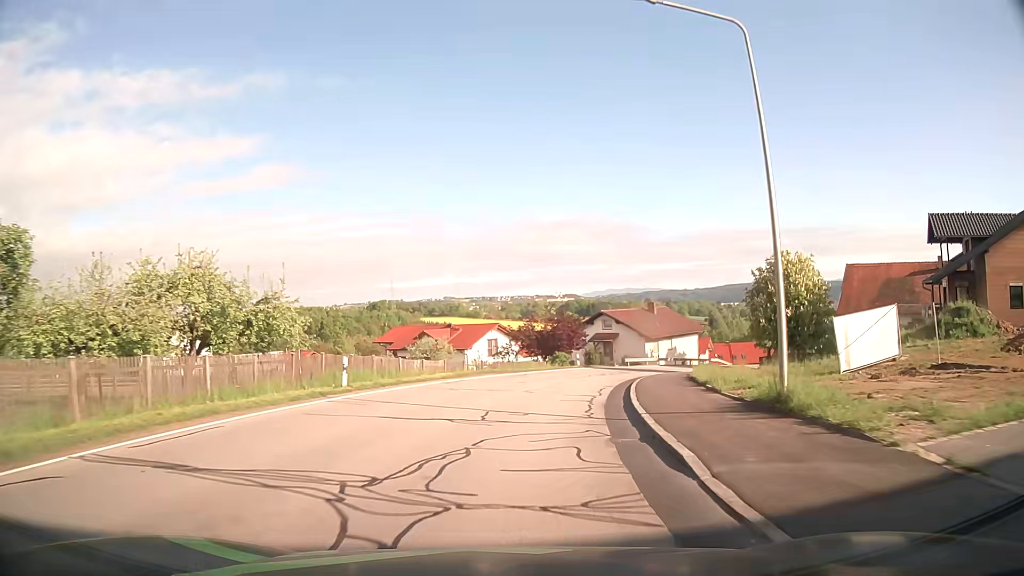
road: secondary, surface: asphalt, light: Day
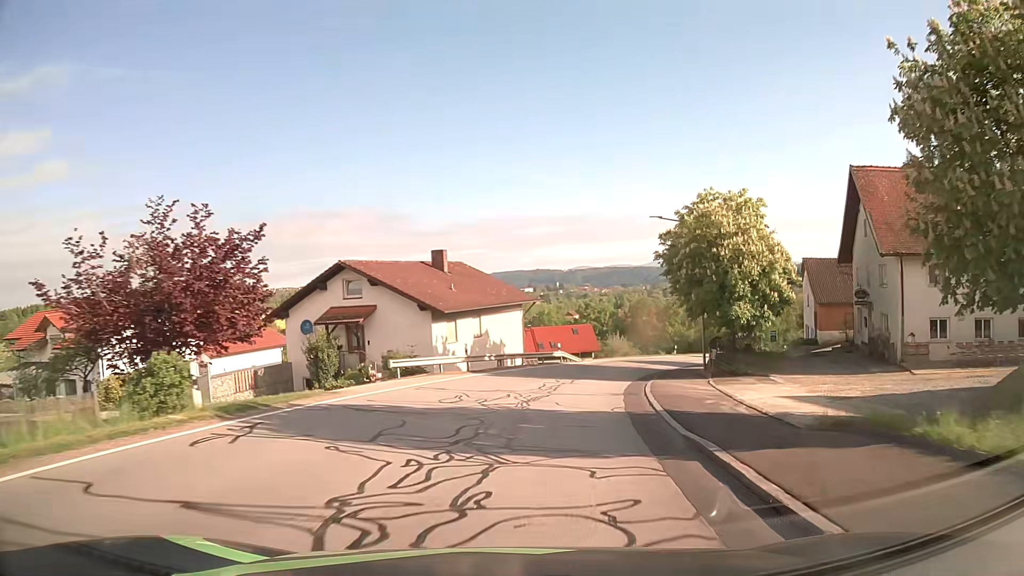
(+5.8, +36.8) m; +19°
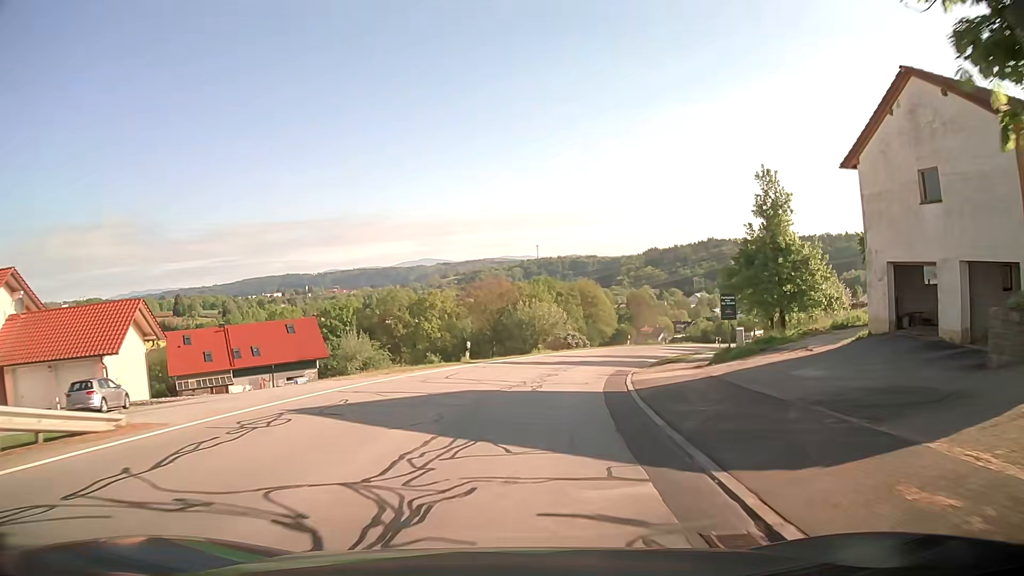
(+7.2, +38.0) m; +21°
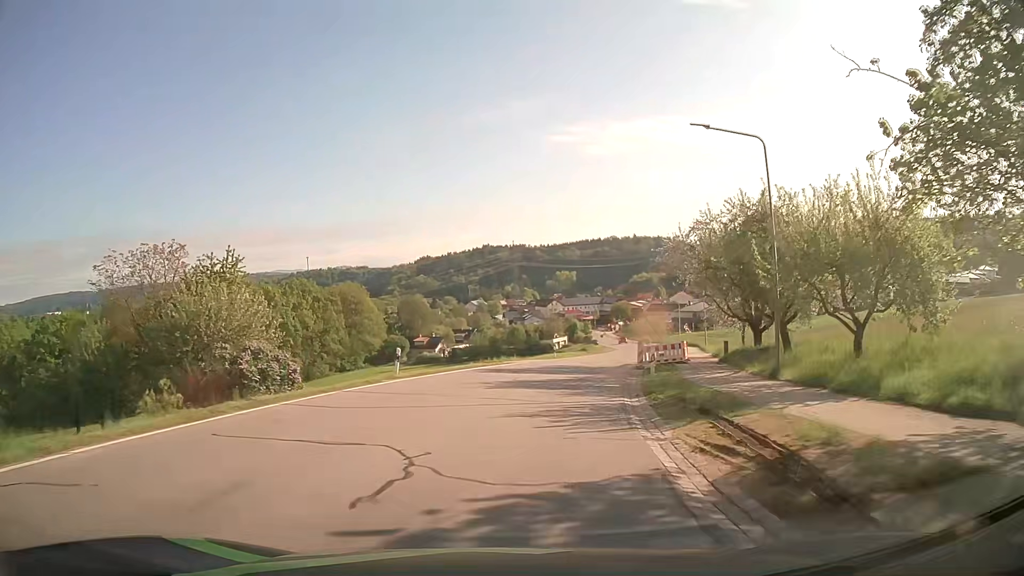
(+6.7, +38.3) m; +20°
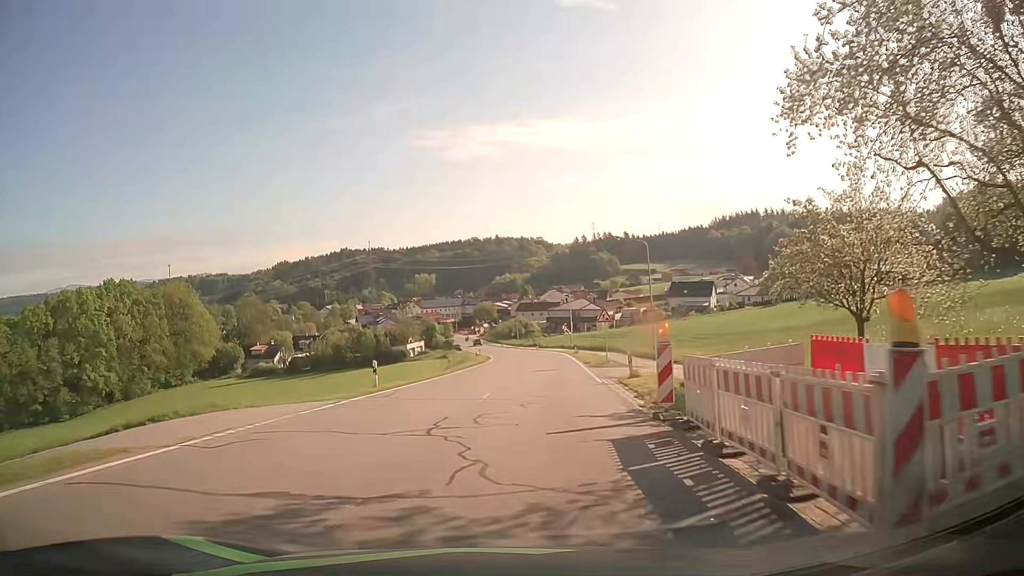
(+2.9, +29.3) m; +11°
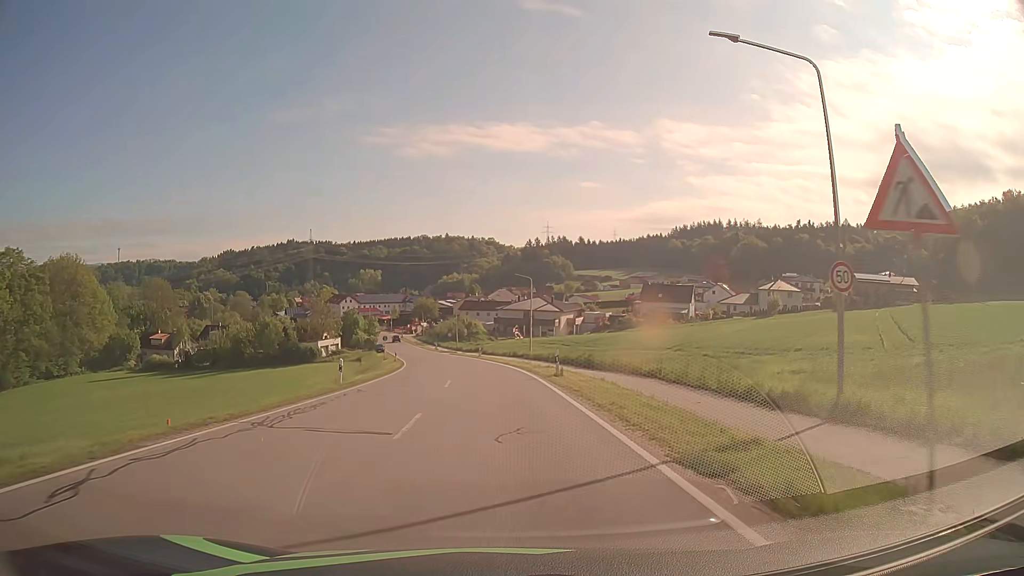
(+1.7, +29.2) m; +5°
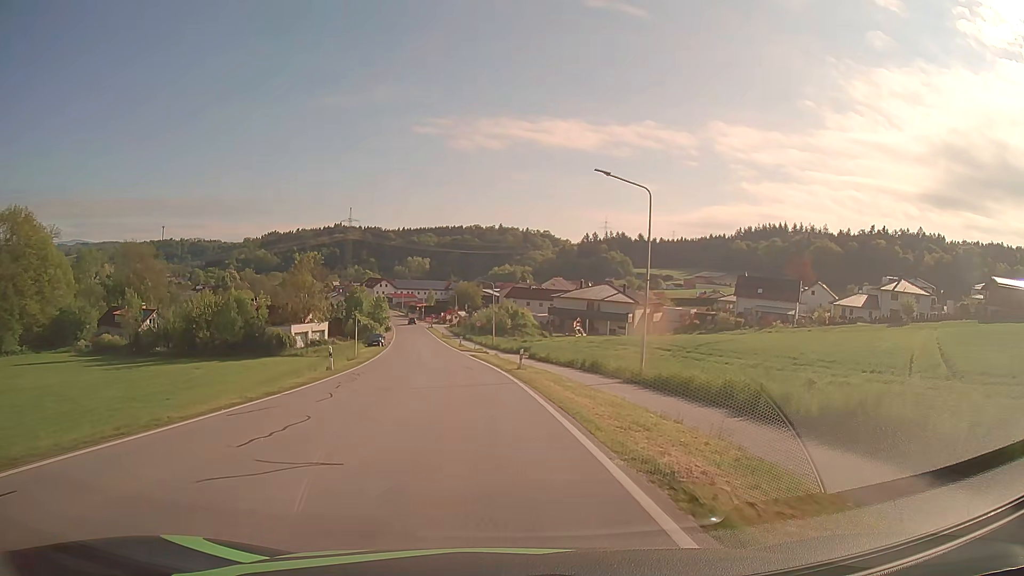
(-0.7, +36.0) m; -4°
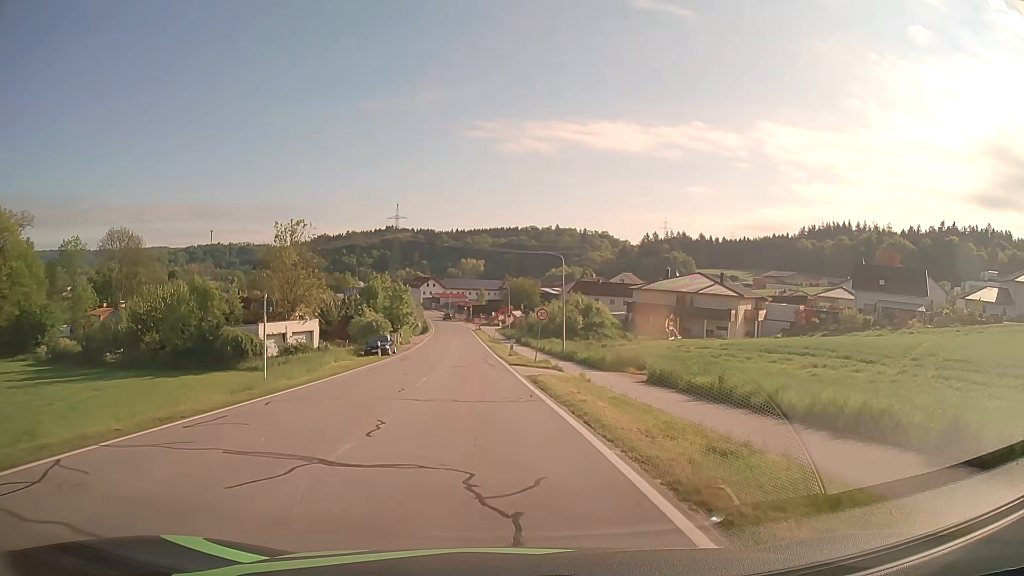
(-1.1, +26.3) m; -5°
(0, +10) (-1, +20) (-1, +30) (-2, +40) (-3, +50) (-3, +60) (-4, +70) (-4, +80) (-5, +90) (-6, +100) m
